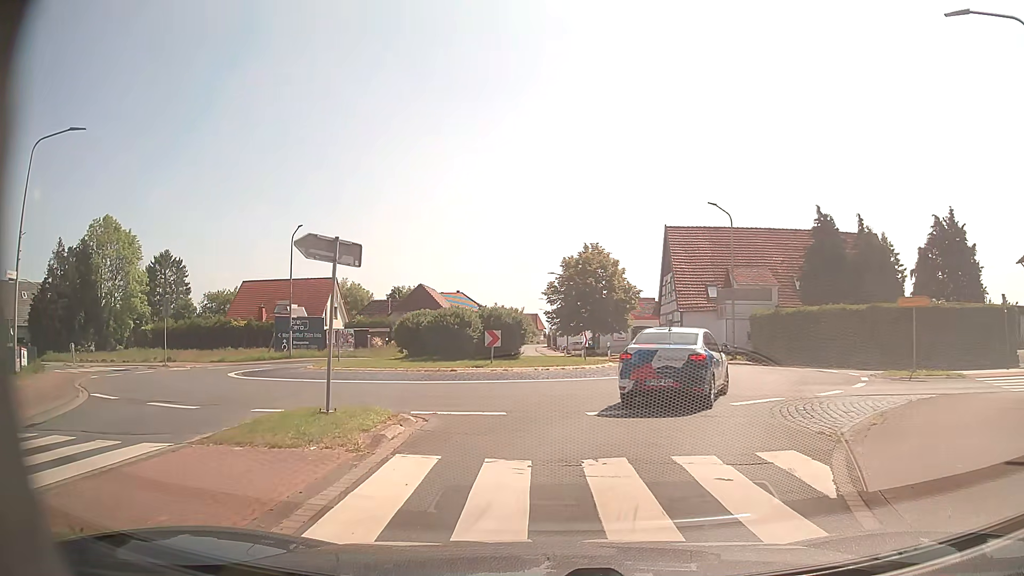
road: primary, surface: asphalt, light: Day
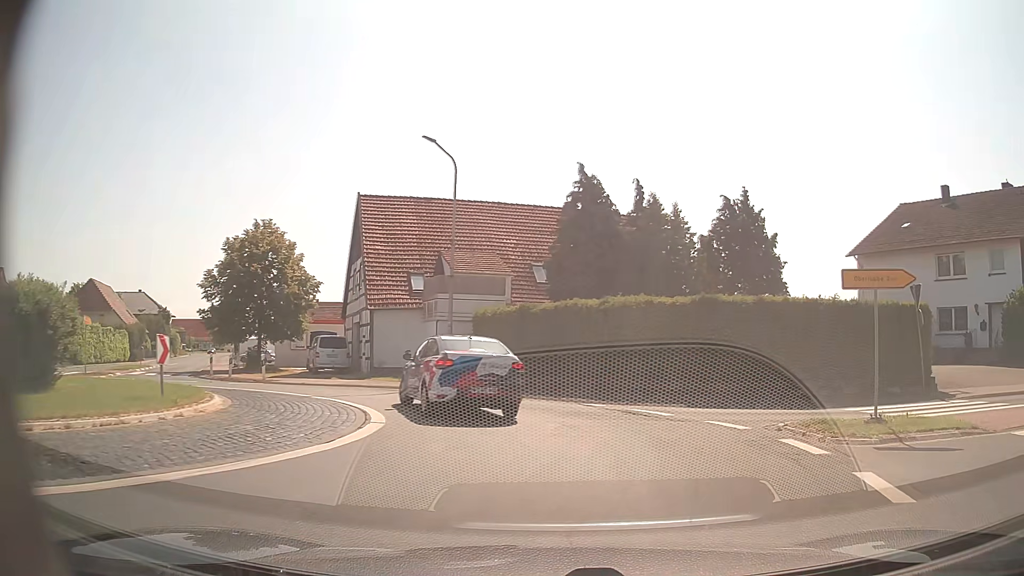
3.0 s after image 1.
(+2.3, +13.9) m; +25°
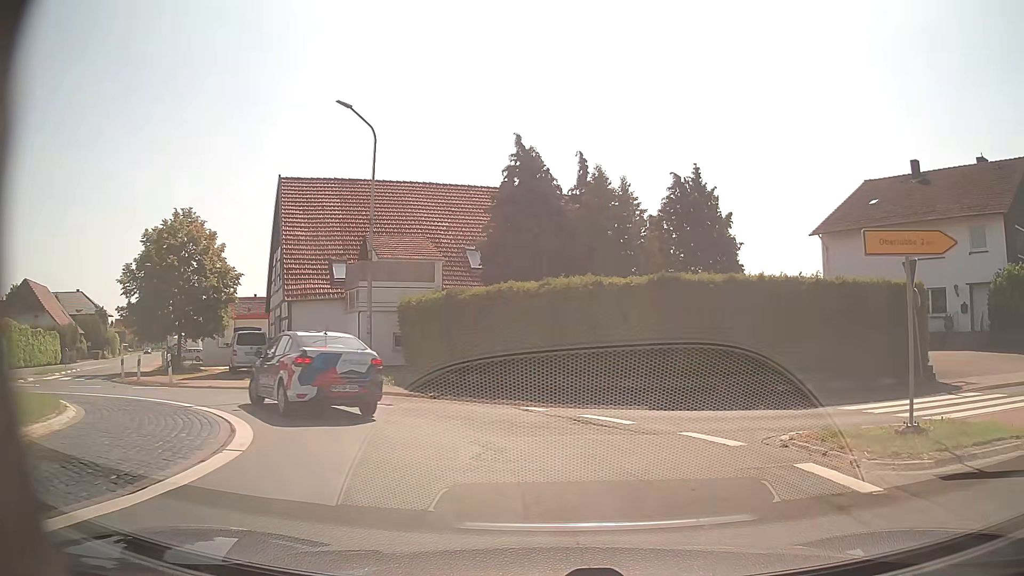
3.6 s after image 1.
(+0.2, +3.2) m; +5°
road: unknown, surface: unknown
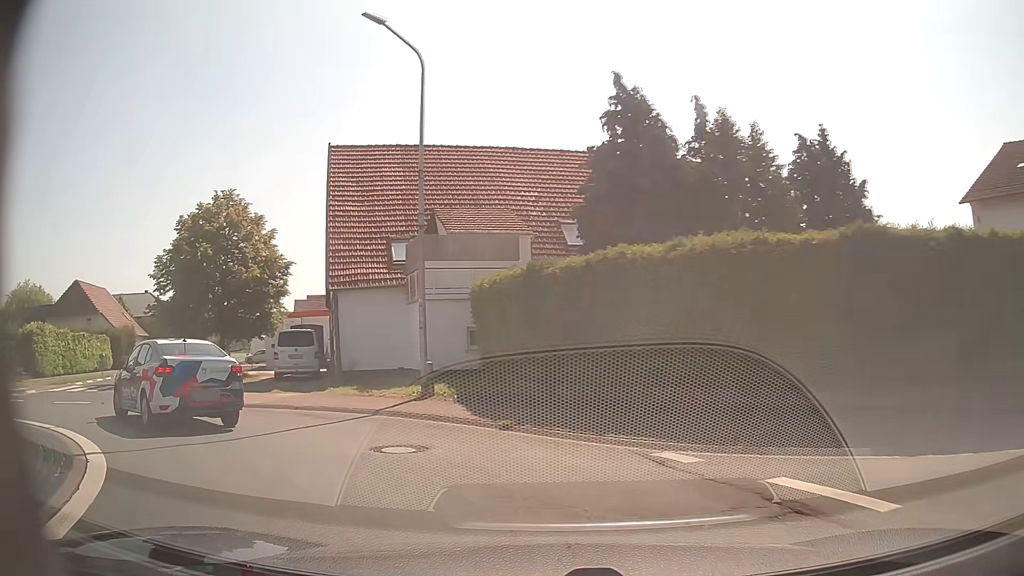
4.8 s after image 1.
(-0.1, +6.3) m; -8°
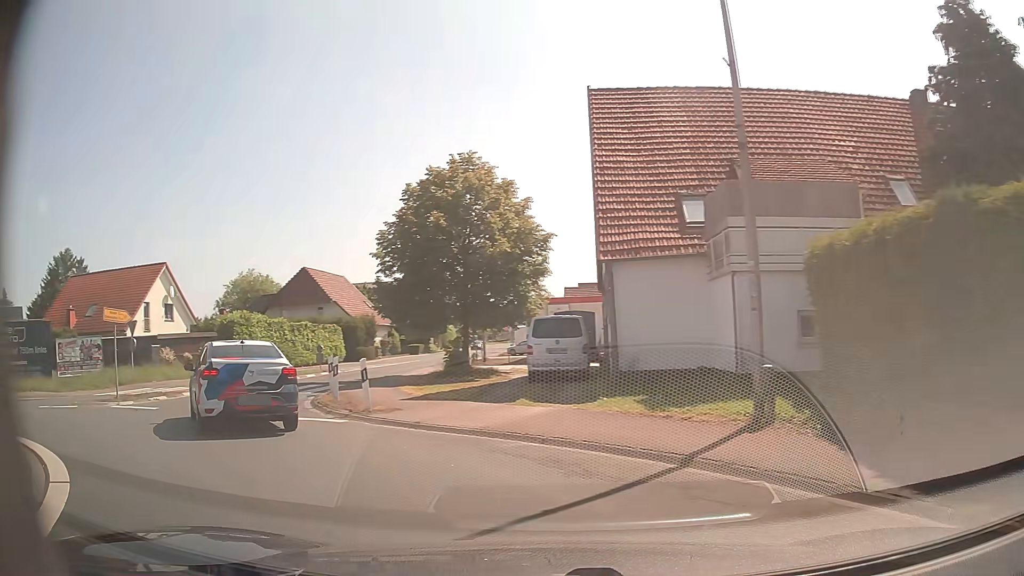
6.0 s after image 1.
(-1.1, +6.0) m; -23°
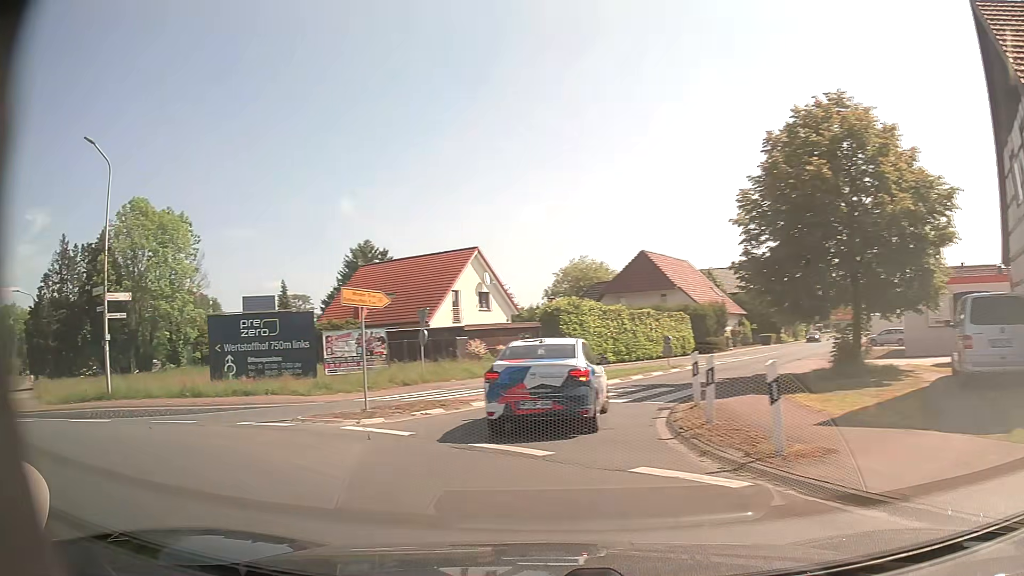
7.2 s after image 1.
(-1.5, +6.2) m; -28°
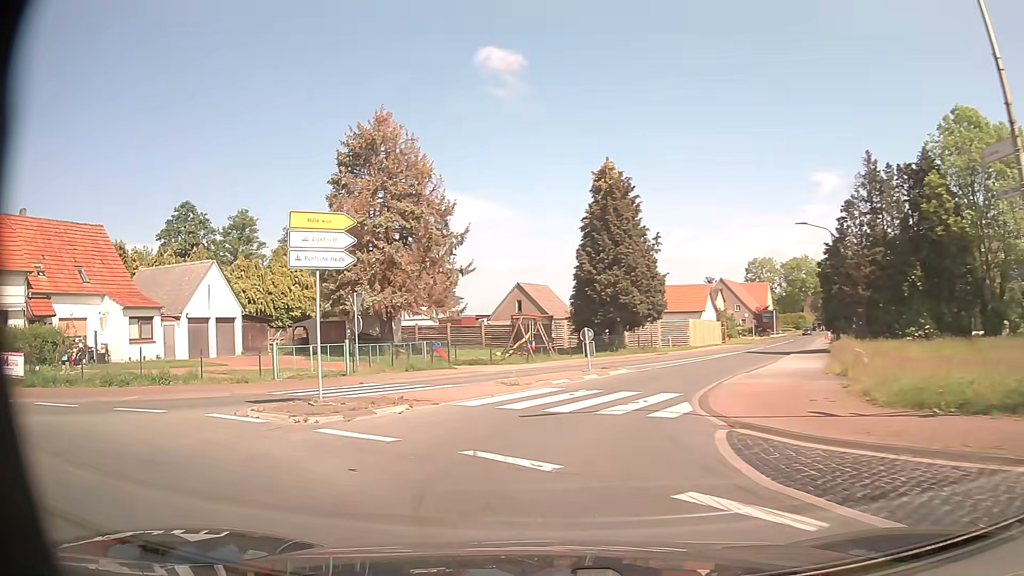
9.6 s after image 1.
(-8.9, +11.4) m; -71°
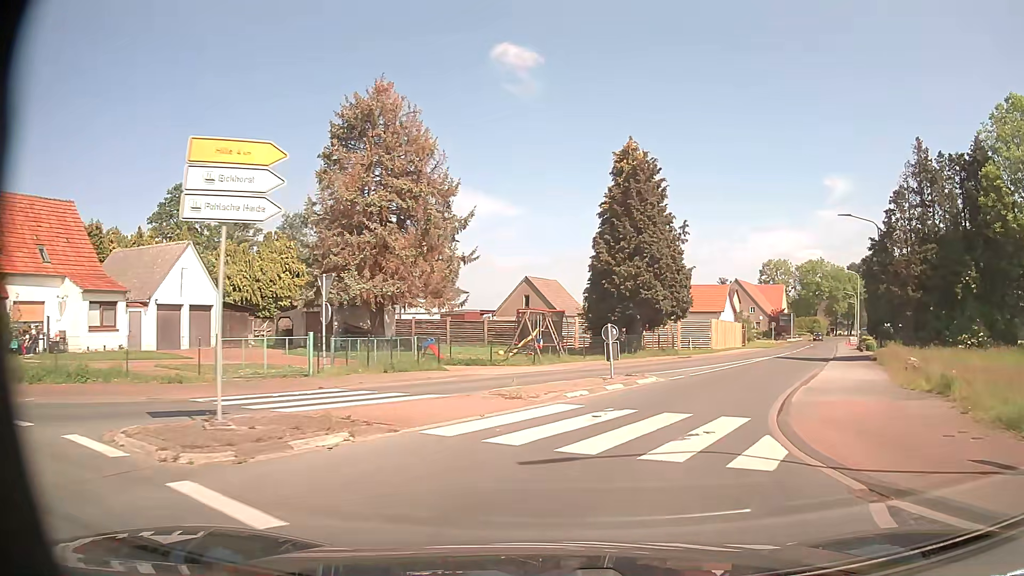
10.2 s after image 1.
(-0.1, +4.7) m; -1°
(+1, +10) (+5, +19) (+9, +28) (+14, +37) (+18, +46) (+23, +55) (+27, +64) (+31, +73) (+35, +82) (+40, +91) m
